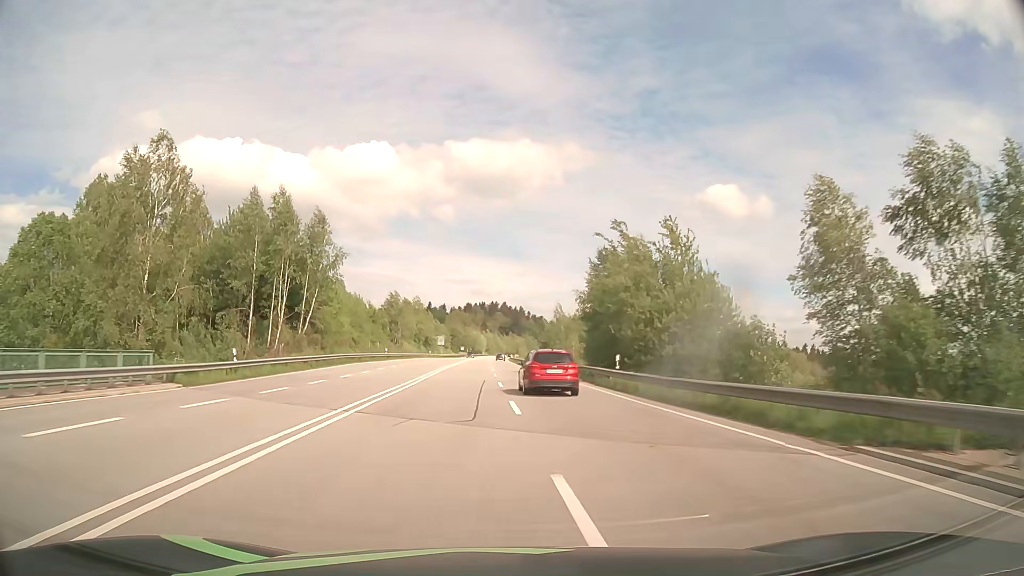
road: primary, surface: asphalt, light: Day
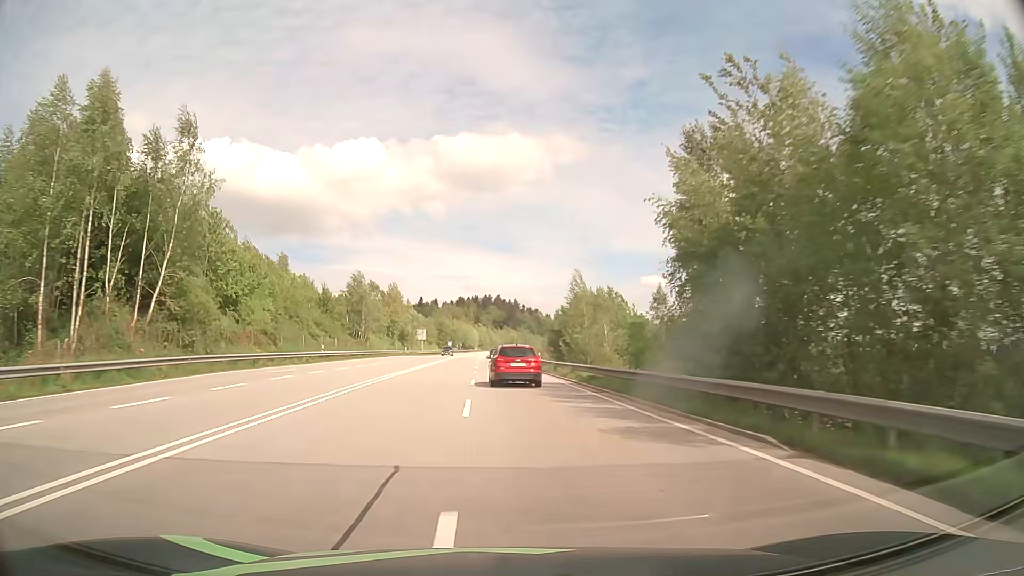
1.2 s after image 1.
(+0.1, +25.7) m; 0°
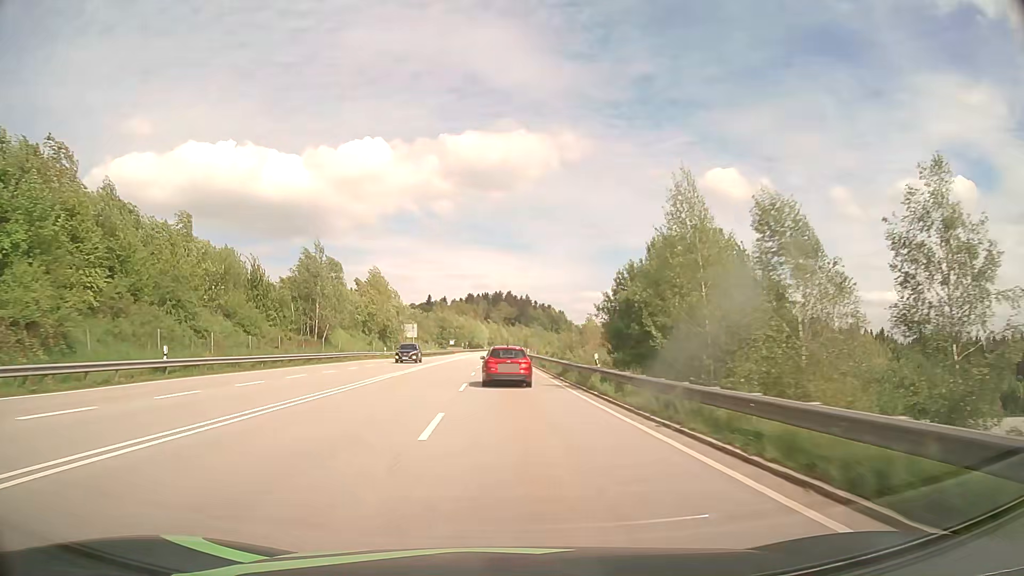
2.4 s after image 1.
(-0.2, +27.4) m; -1°
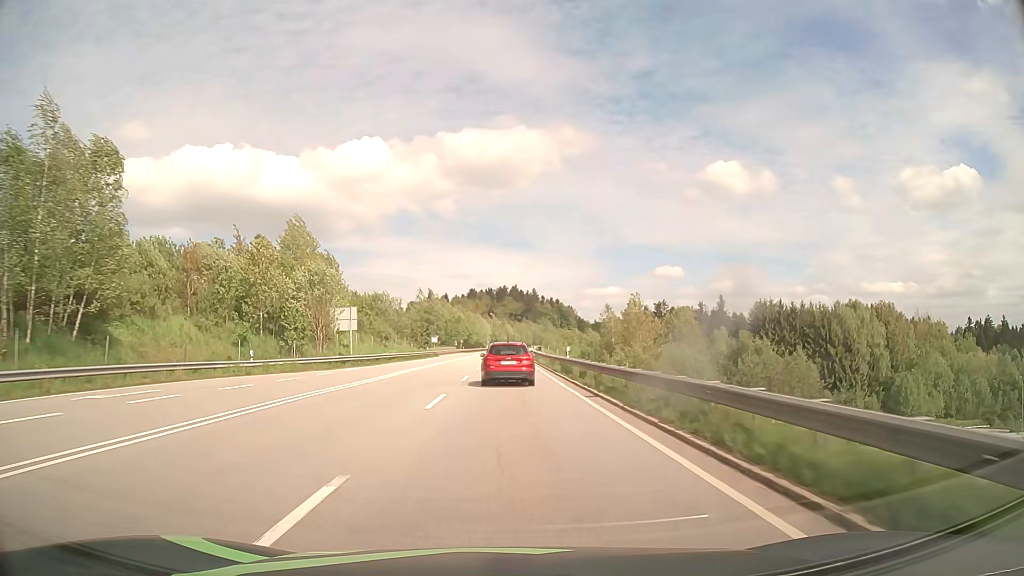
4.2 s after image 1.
(-0.4, +43.3) m; -1°
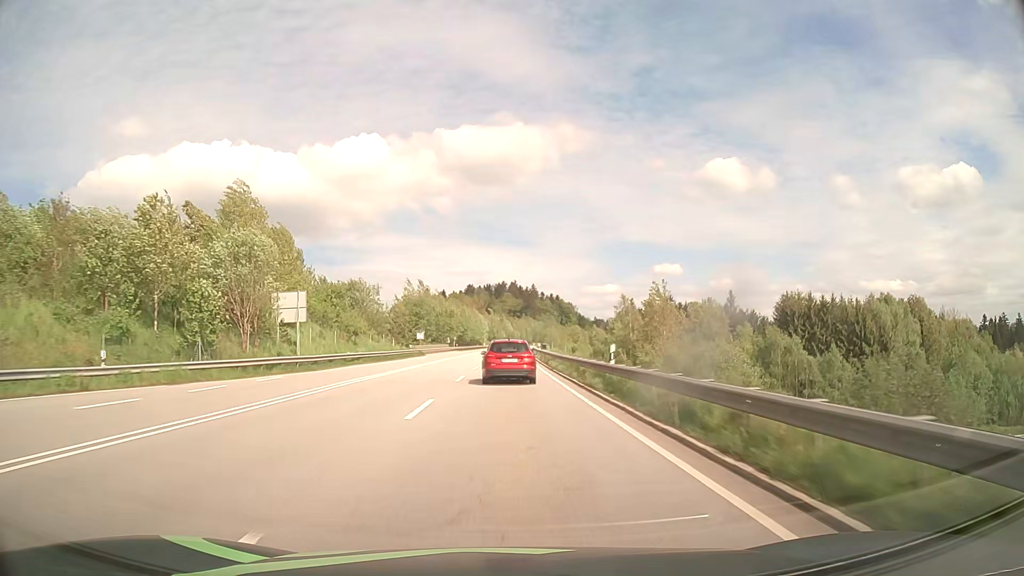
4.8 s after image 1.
(0.0, +14.2) m; 0°
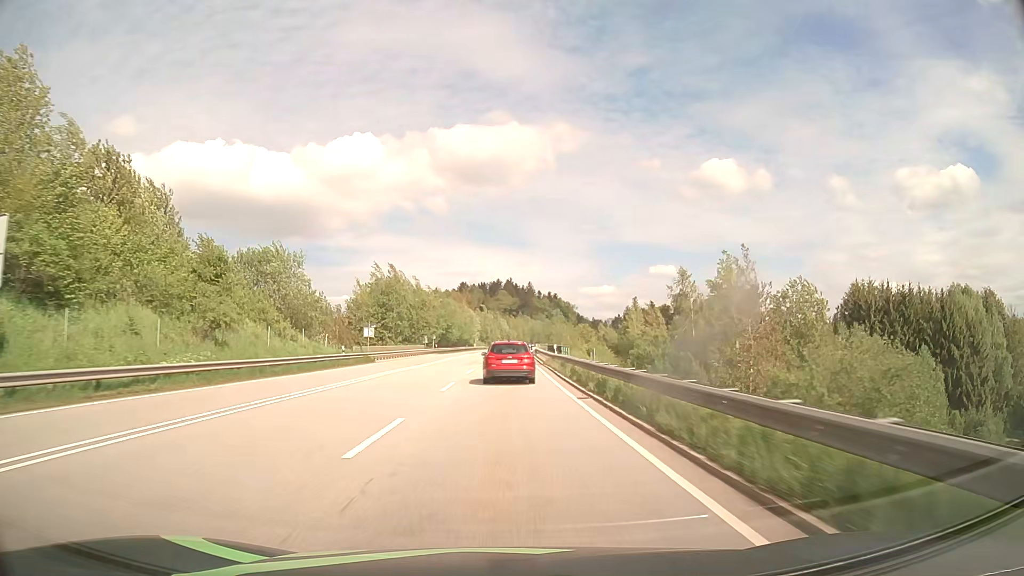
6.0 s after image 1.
(0.0, +27.9) m; 0°
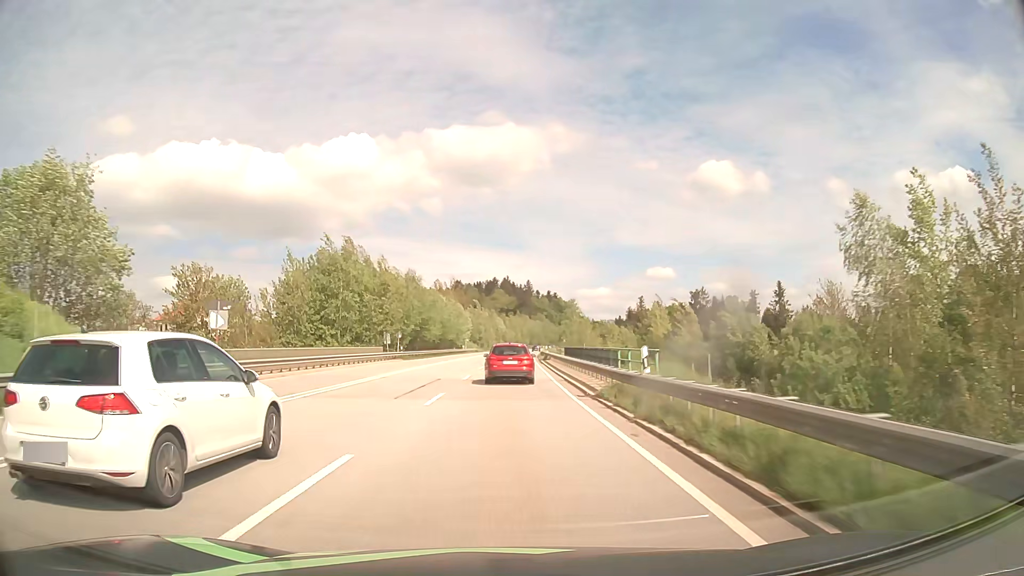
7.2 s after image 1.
(+0.1, +28.0) m; 0°
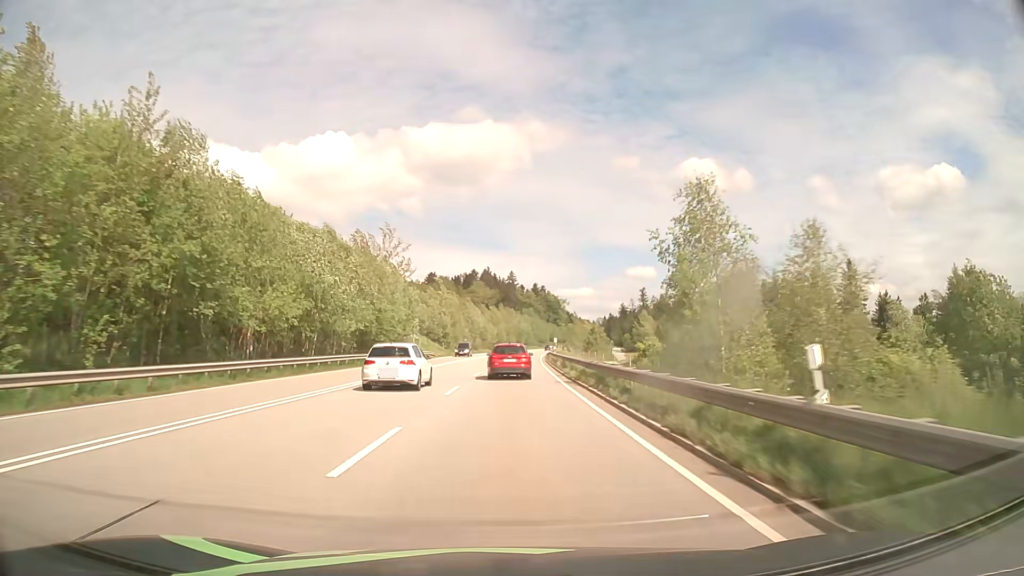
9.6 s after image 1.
(+0.5, +56.8) m; +1°
(0, +10) (0, +20) (0, +30) (+1, +40) (+1, +50) (+1, +60) (+2, +70) (+2, +80) (+3, +90) (+4, +100) m
